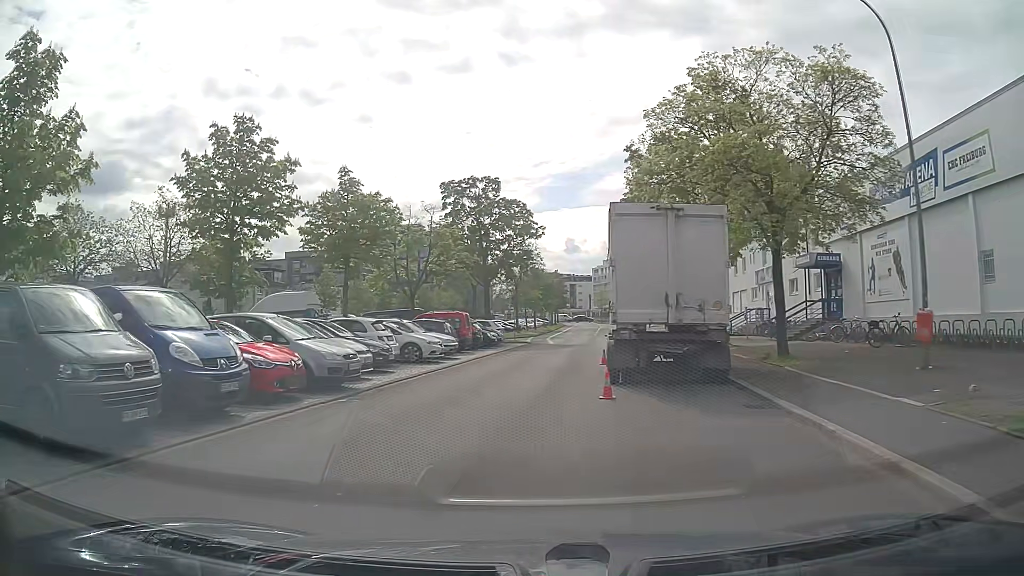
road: residential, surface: asphalt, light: Day
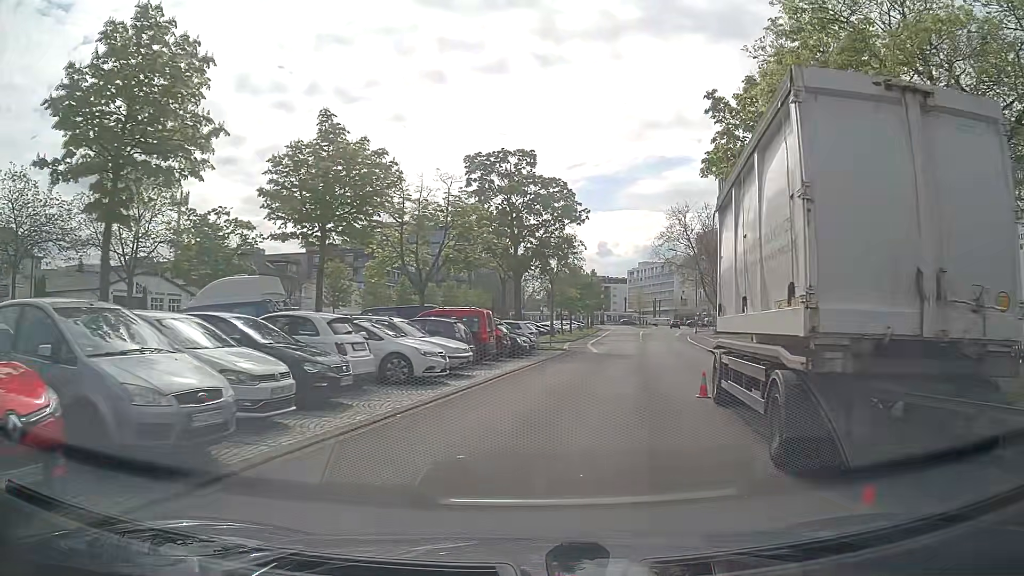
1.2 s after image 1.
(-0.5, +8.1) m; -4°
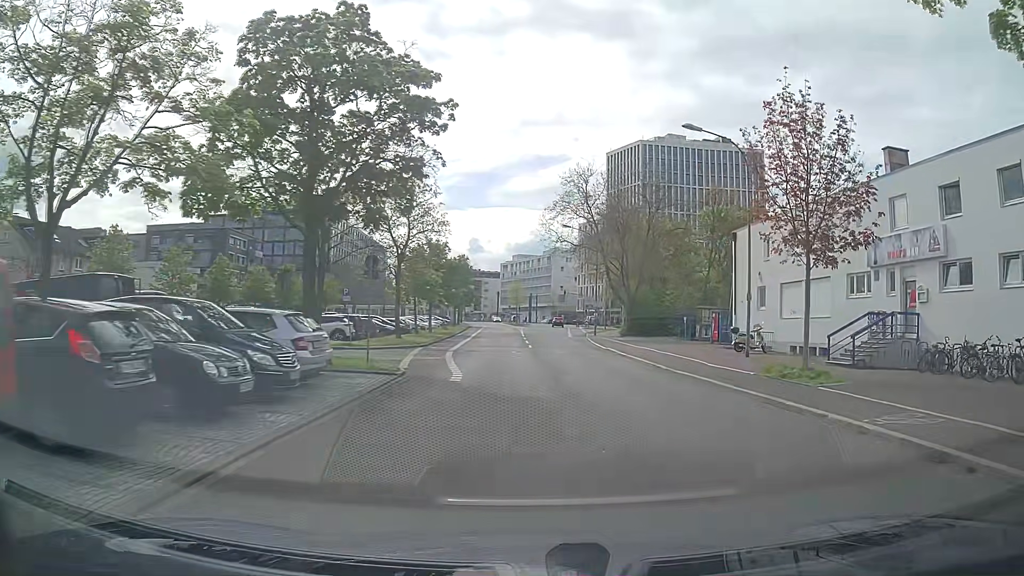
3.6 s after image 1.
(+1.8, +18.4) m; +11°
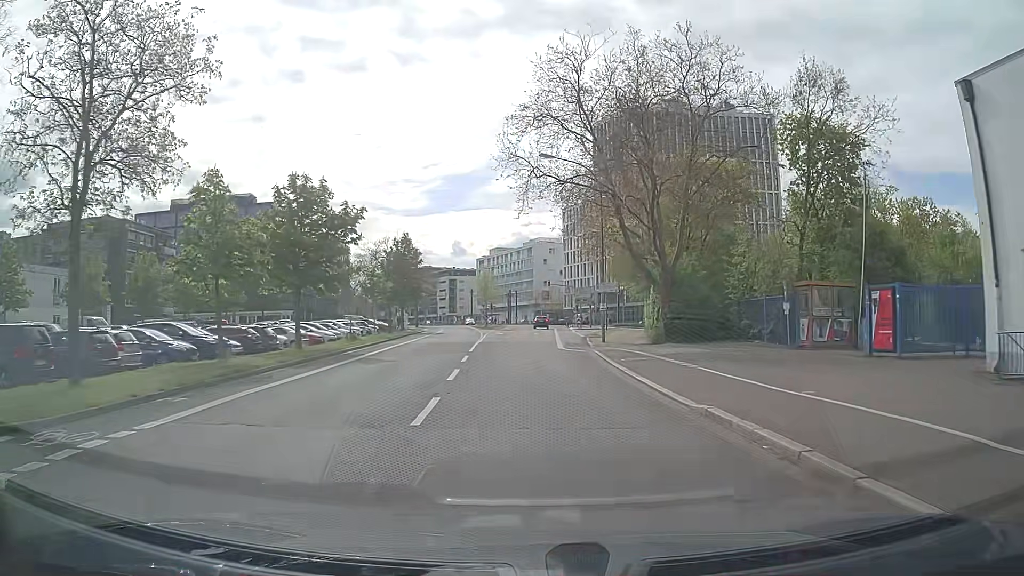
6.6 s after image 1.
(+1.4, +26.1) m; +1°
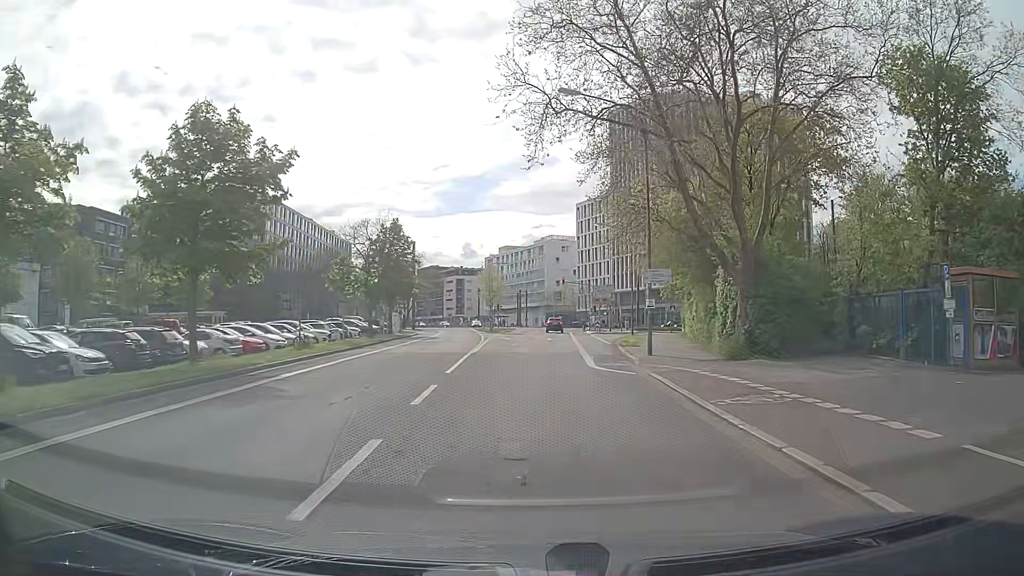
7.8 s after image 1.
(-0.2, +10.6) m; -2°
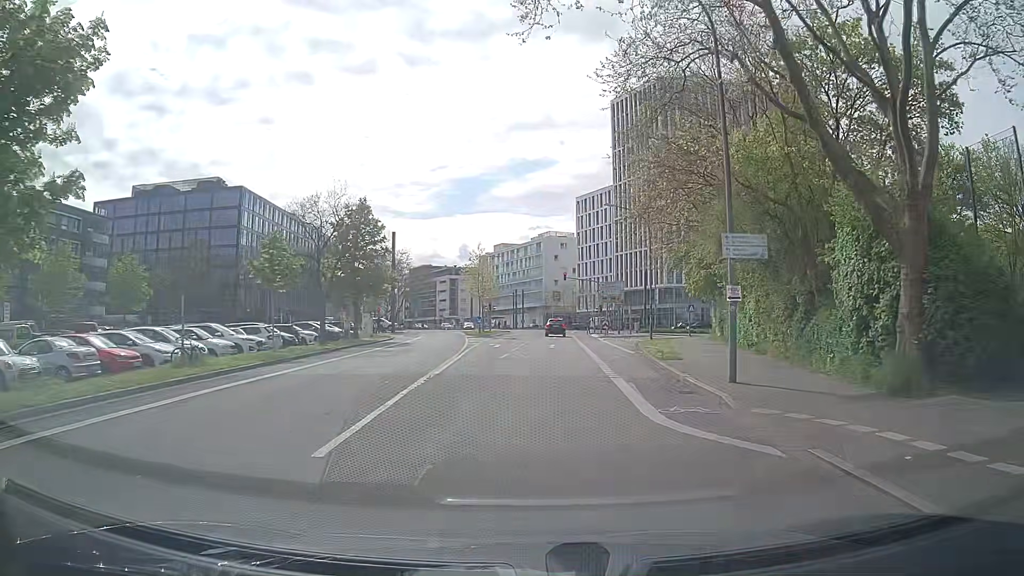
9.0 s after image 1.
(+0.2, +10.2) m; +1°
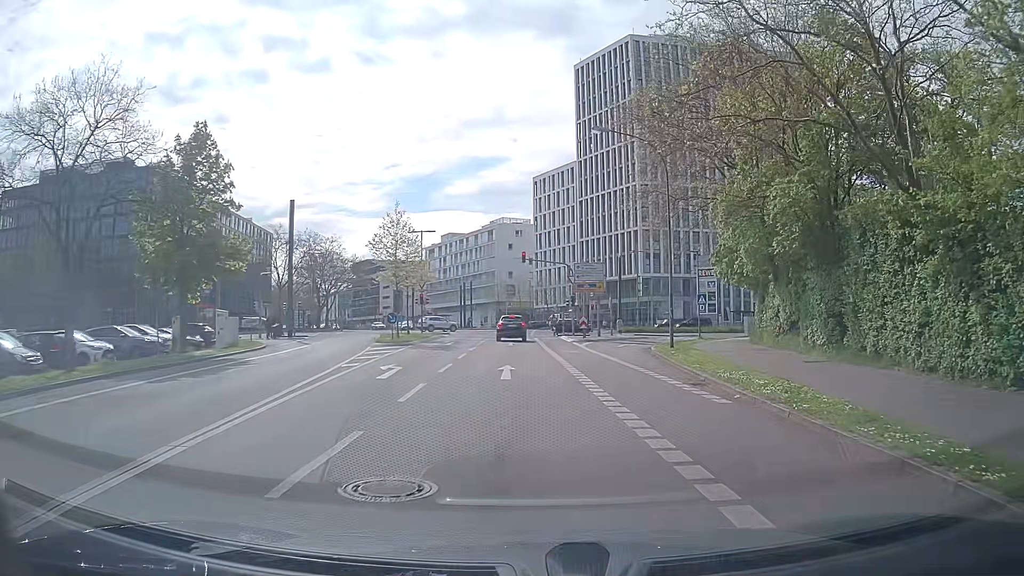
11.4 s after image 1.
(+0.6, +19.0) m; +4°
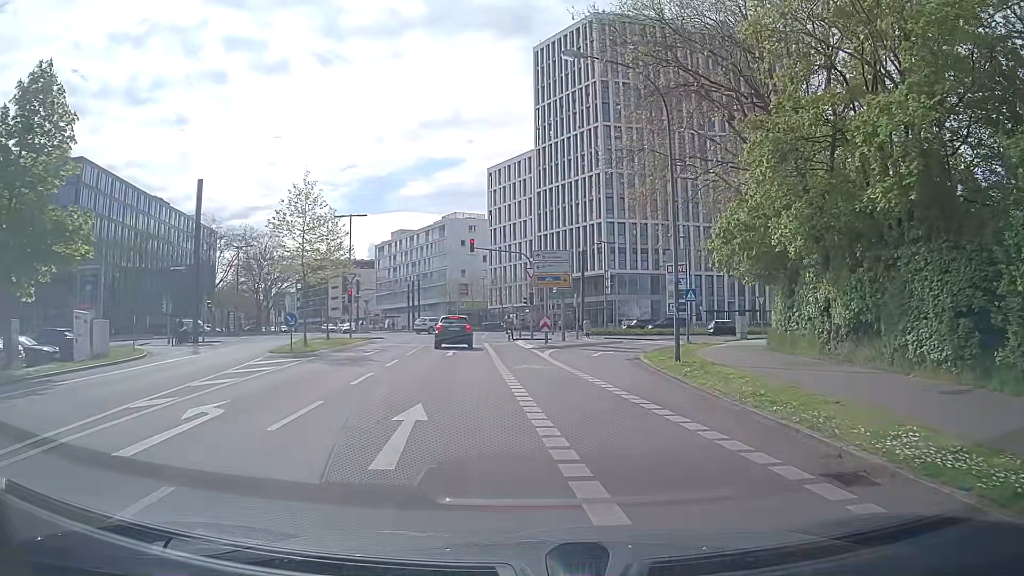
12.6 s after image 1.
(+0.3, +8.9) m; +3°
(0, +10) (+1, +20) (+3, +30) (+6, +39) (+12, +47) (+20, +53) (+29, +57) (+39, +60) (+49, +62) (+58, +64) m
